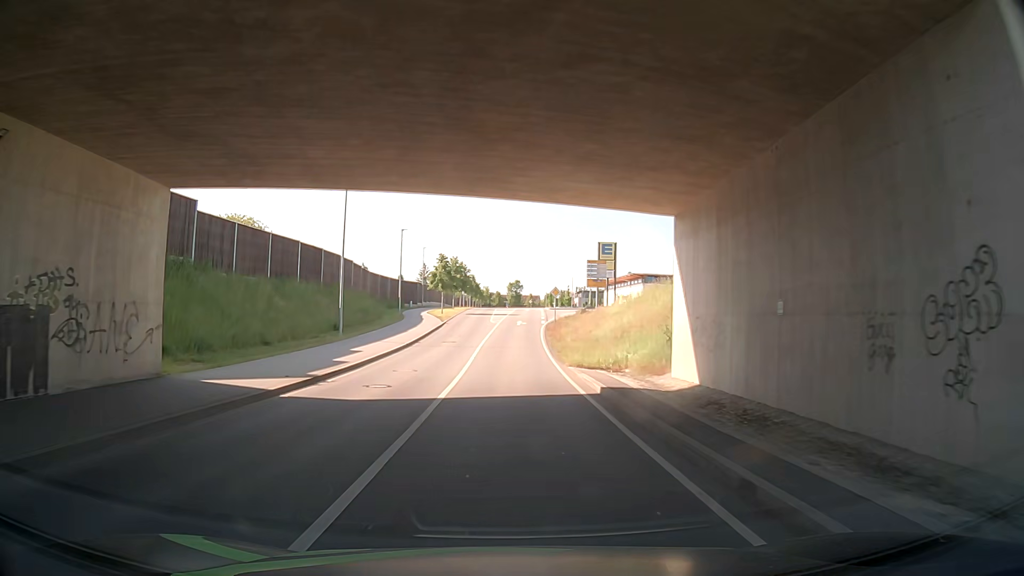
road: unclassified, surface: asphalt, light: Day
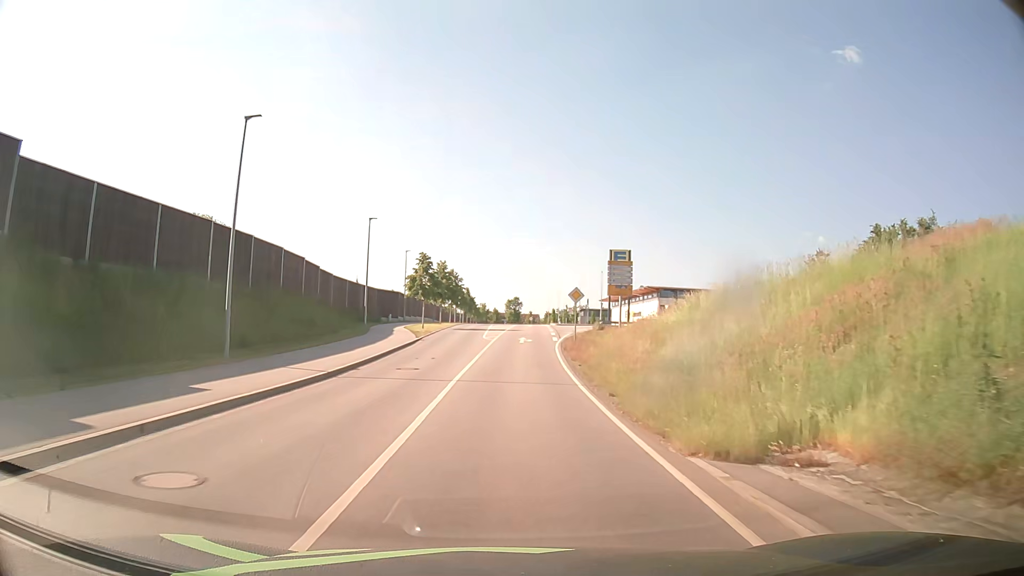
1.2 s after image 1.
(-0.4, +15.1) m; -3°
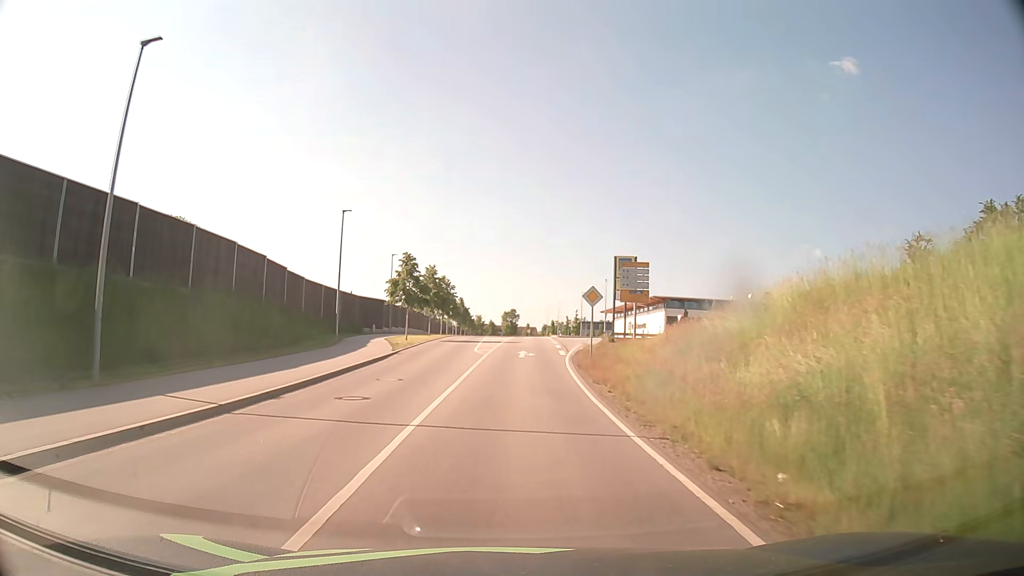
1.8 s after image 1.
(+0.2, +7.5) m; +2°
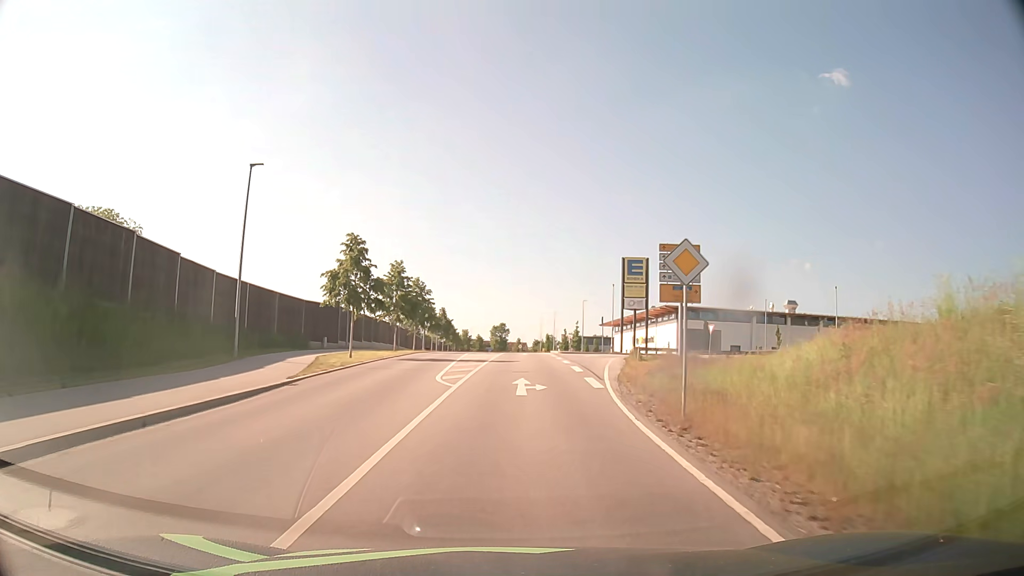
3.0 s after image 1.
(+0.1, +14.8) m; +1°
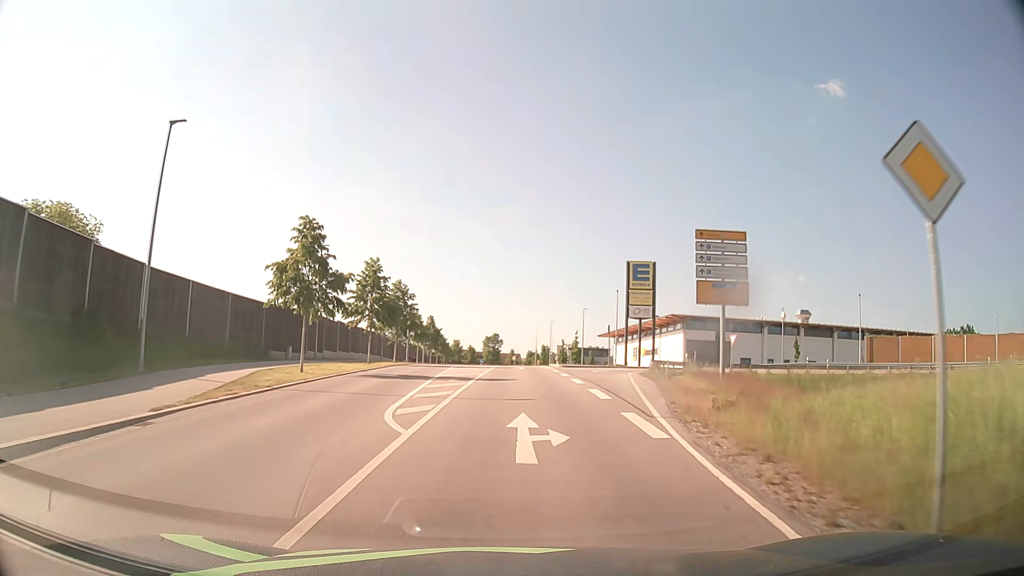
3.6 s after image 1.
(0.0, +7.3) m; +1°
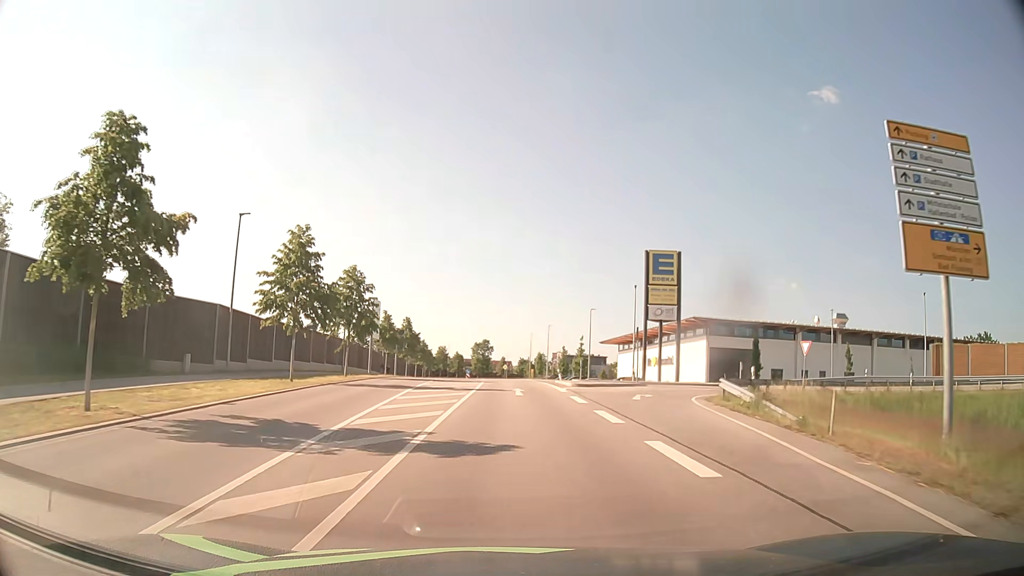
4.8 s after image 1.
(+0.1, +14.4) m; +1°
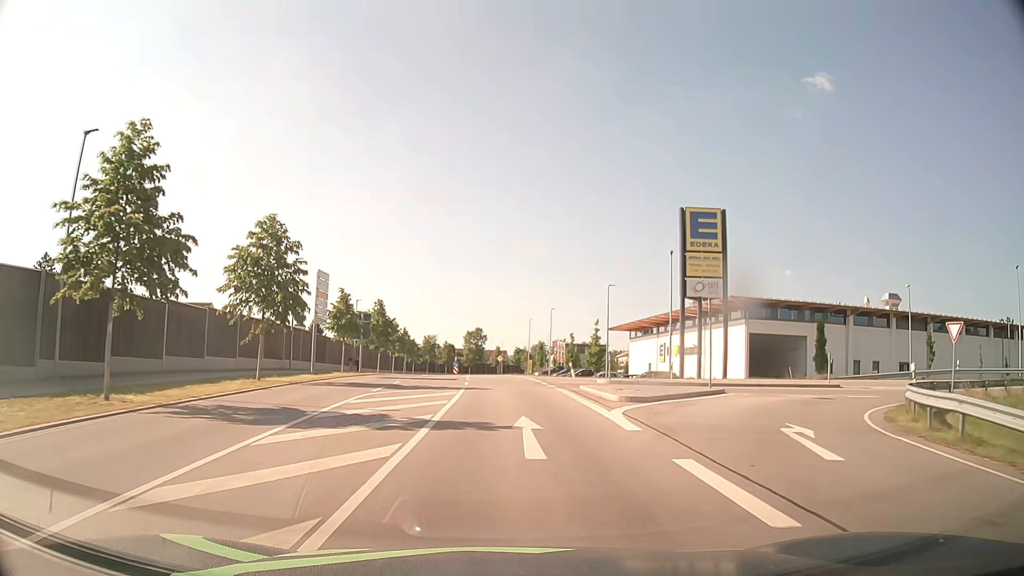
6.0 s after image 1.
(+0.1, +14.4) m; +1°
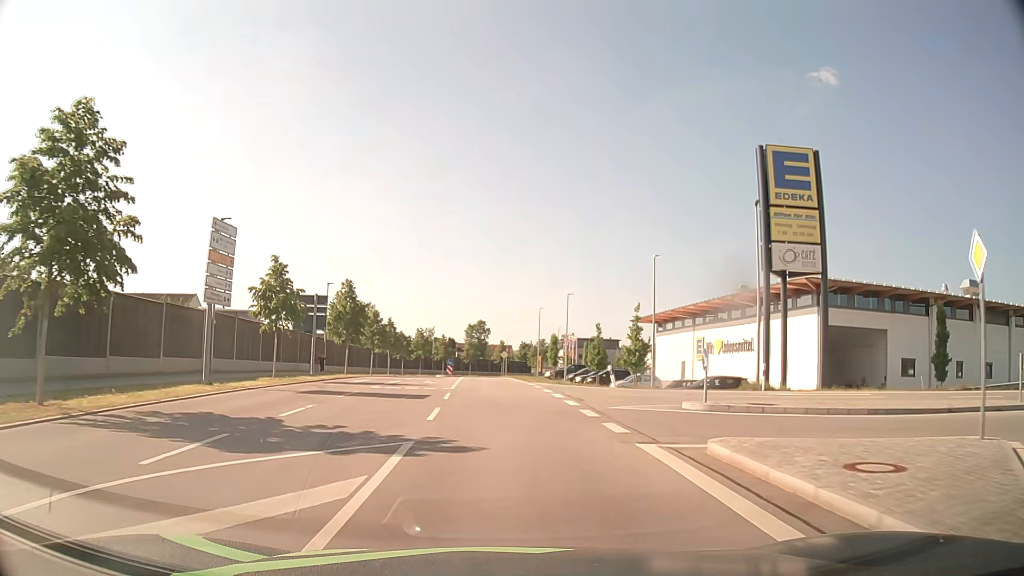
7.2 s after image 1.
(-0.1, +14.6) m; -1°
(0, +10) (0, +20) (-1, +30) (-1, +40) (-2, +50) (-2, +60) (-2, +70) (-3, +80) (+3, +87) (+13, +88) m
